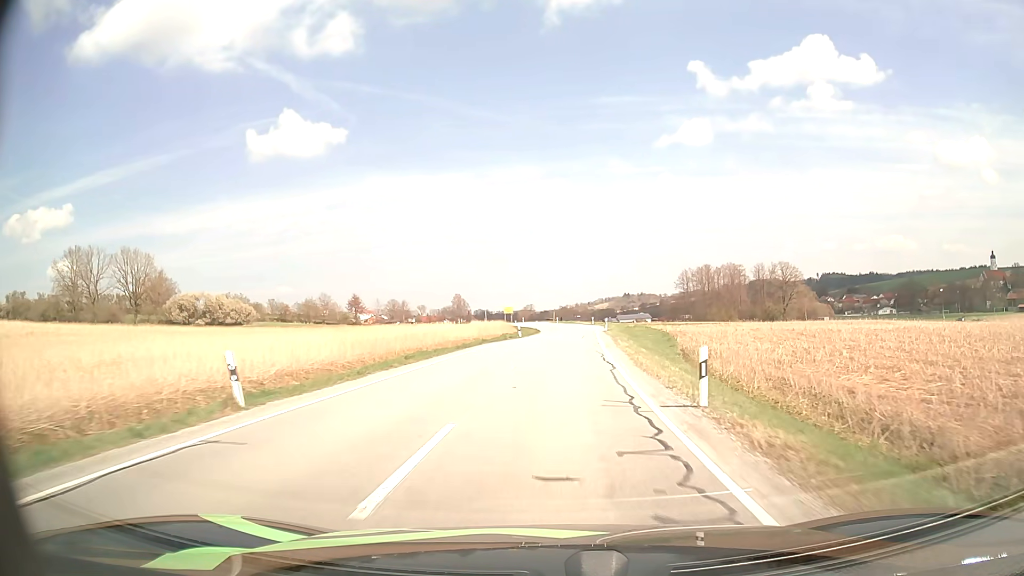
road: secondary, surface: asphalt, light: Day
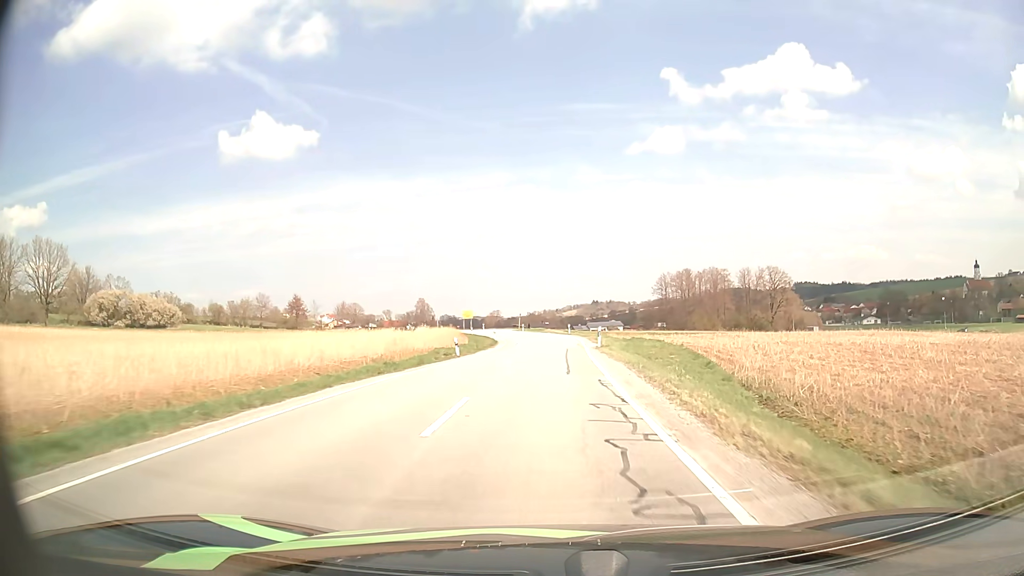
(+0.5, +21.0) m; +3°
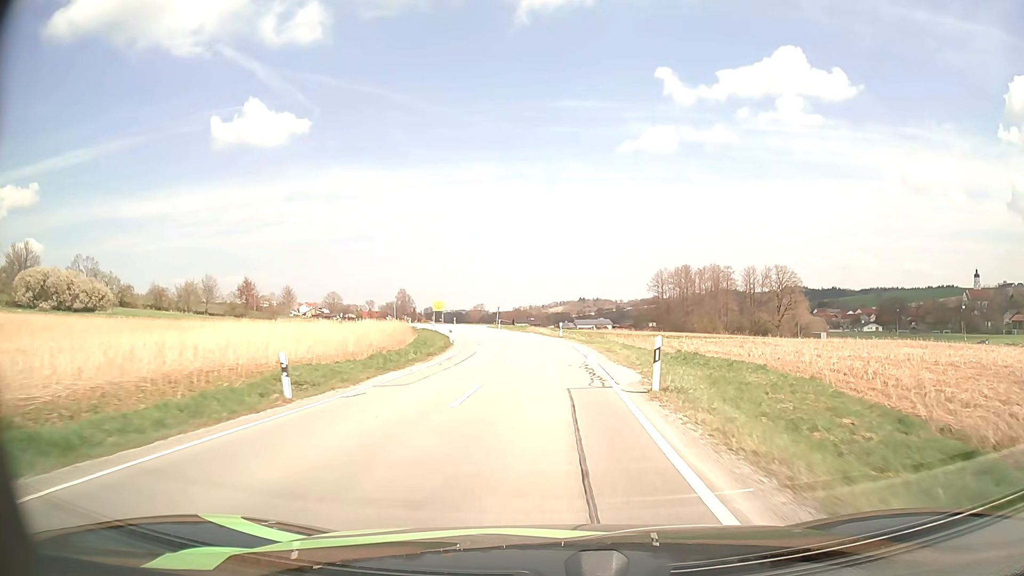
(+0.2, +20.3) m; +1°
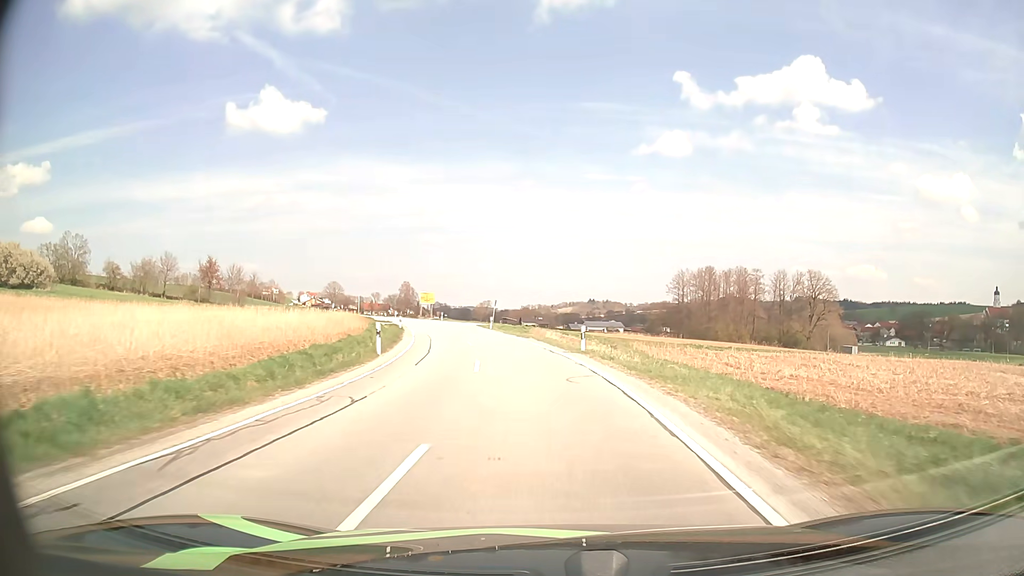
(0.0, +19.9) m; 0°
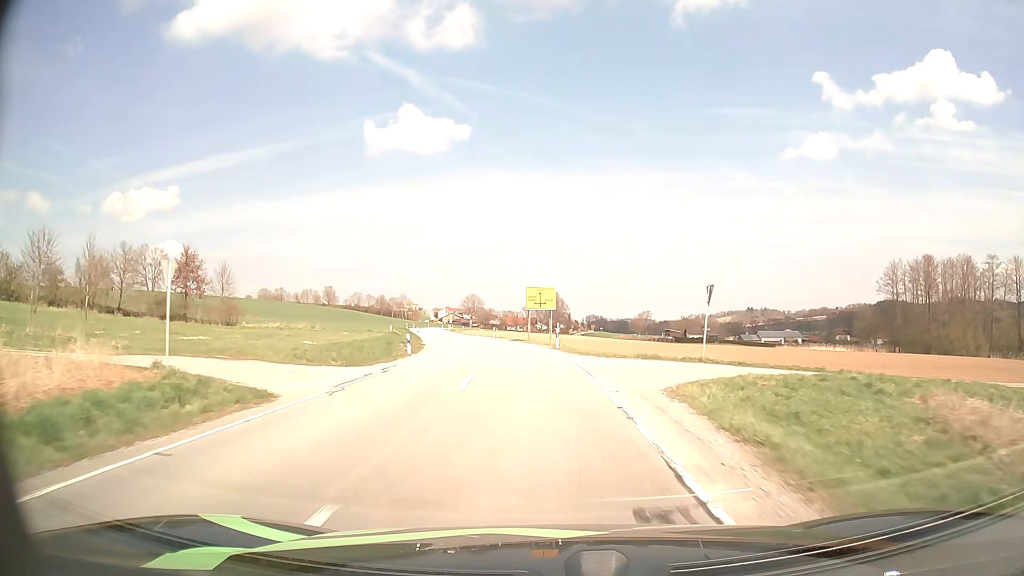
(-5.6, +50.9) m; -13°
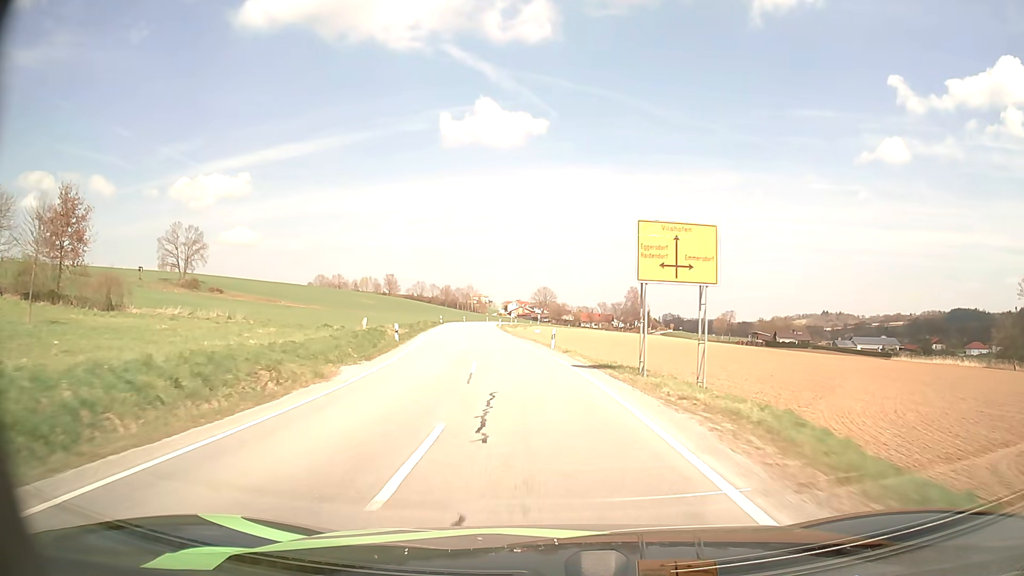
(-1.8, +32.2) m; -6°
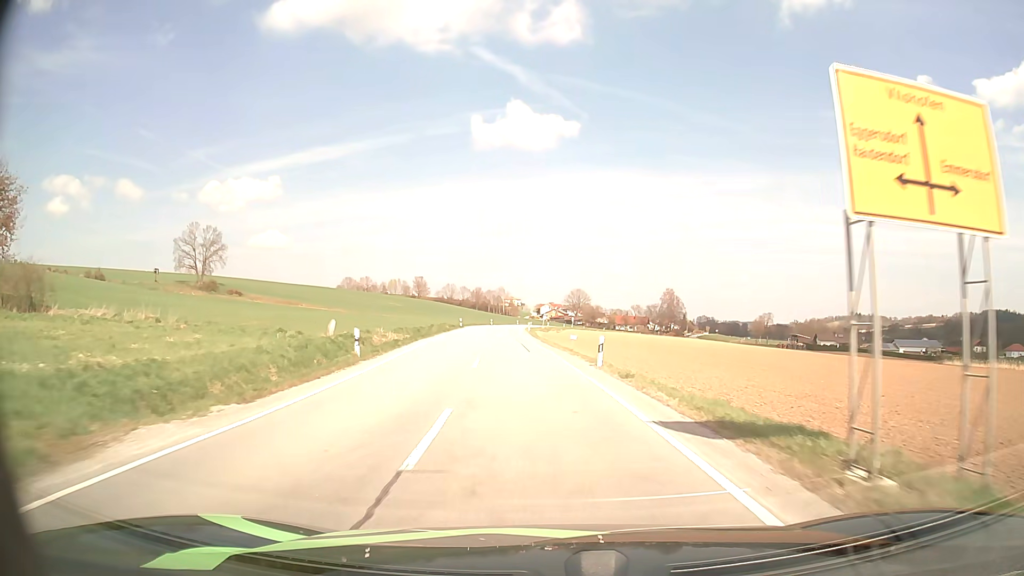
(-0.3, +11.1) m; -3°
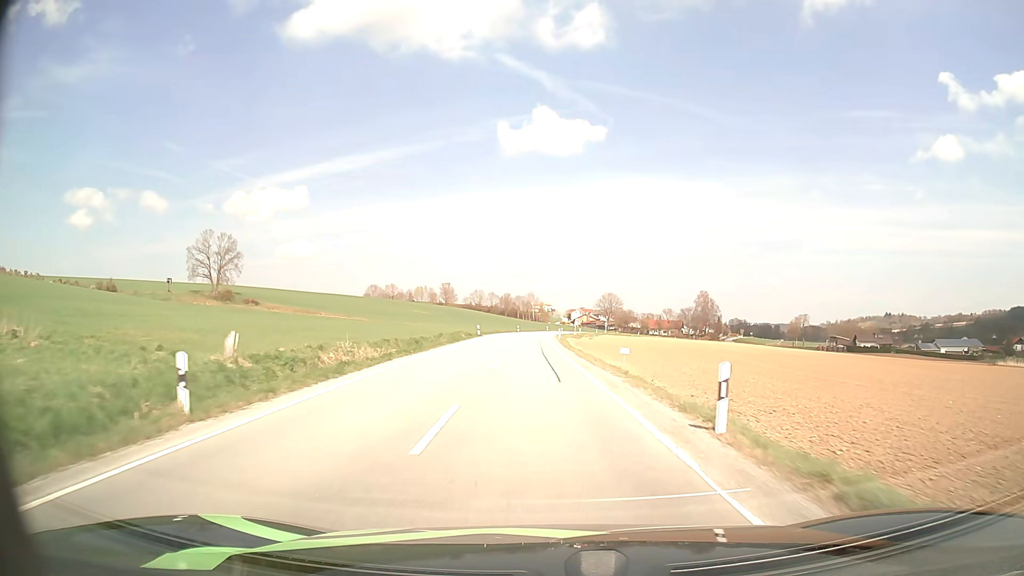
(-0.3, +11.3) m; -3°
(0, +10) (0, +20) (-1, +30) (-1, +40) (-1, +50) (-1, +60) (-1, +70) (-1, +80) (-1, +90) (-1, +100) m
